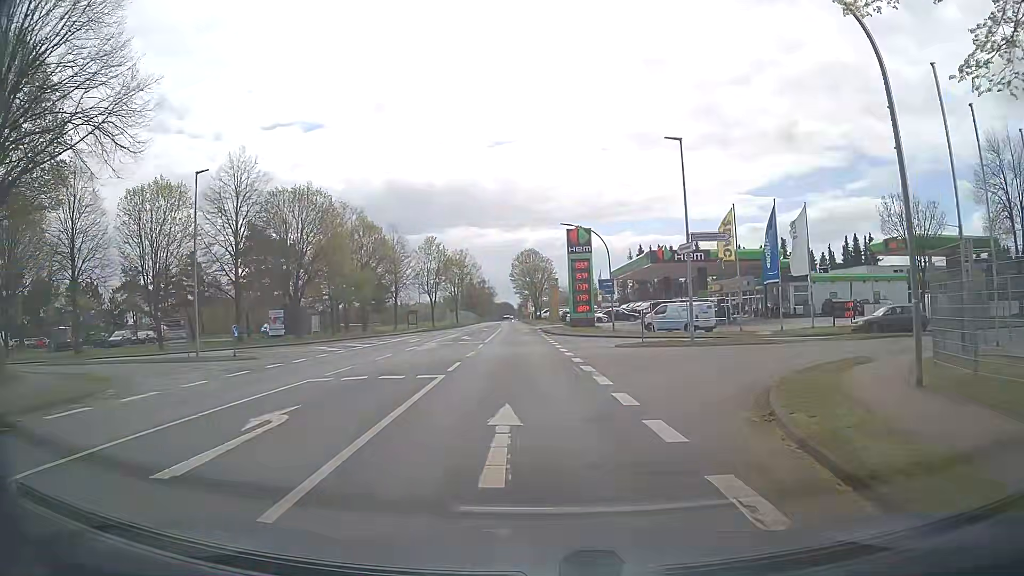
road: secondary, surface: asphalt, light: Day
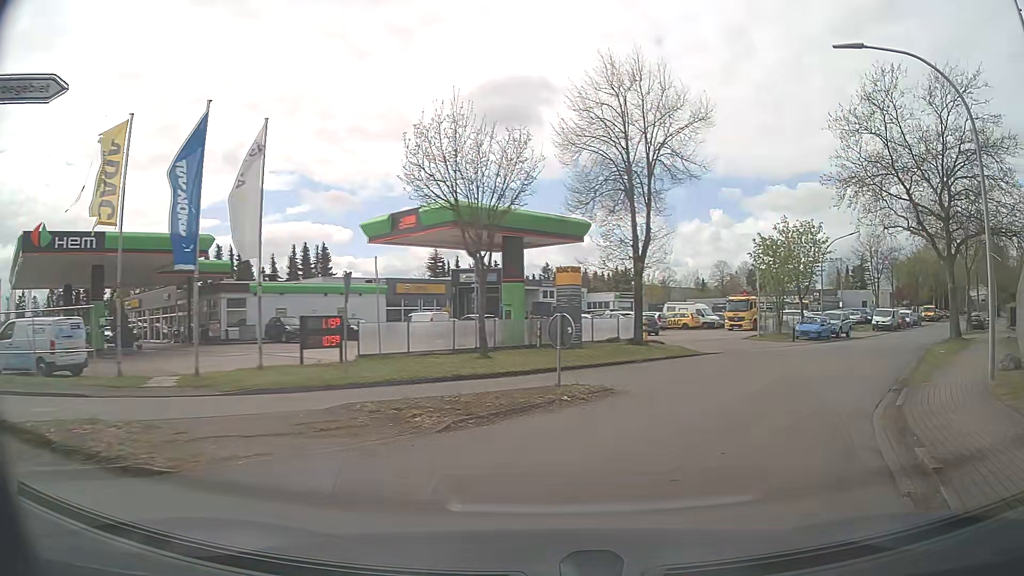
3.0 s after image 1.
(+6.1, +18.4) m; +49°
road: residential
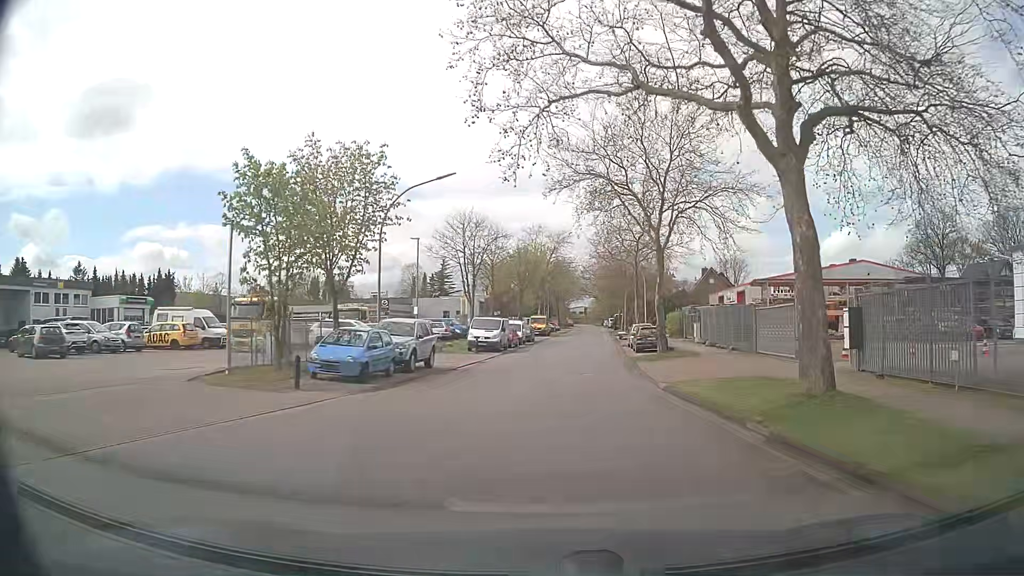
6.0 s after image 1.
(+9.1, +21.2) m; +36°
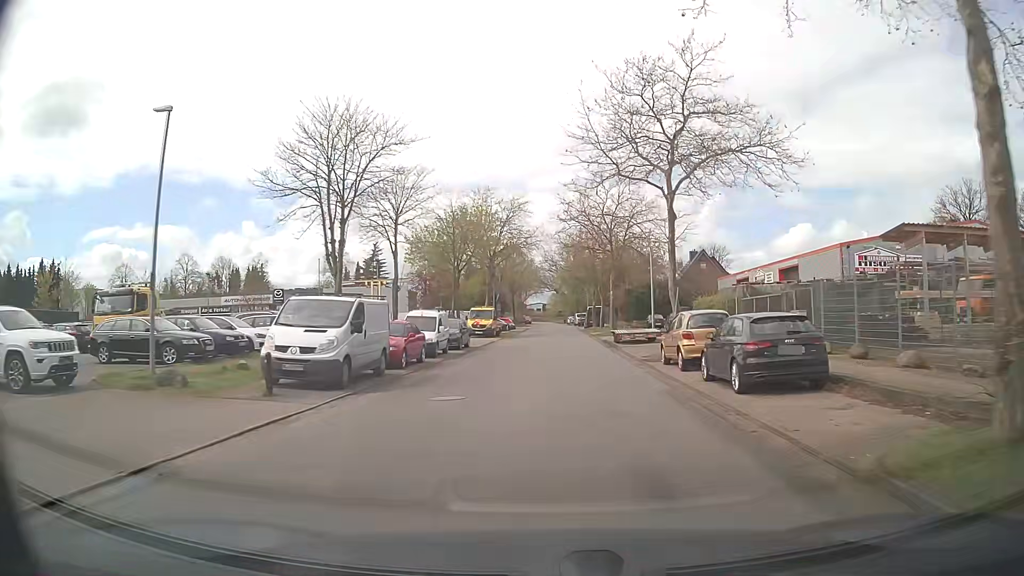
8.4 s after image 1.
(+0.9, +24.9) m; +4°
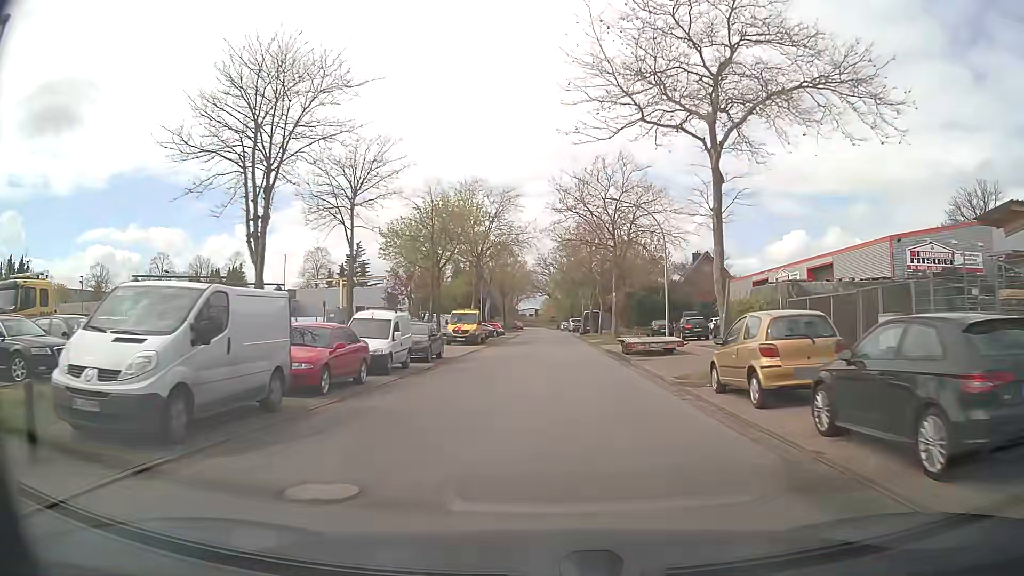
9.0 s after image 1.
(+0.1, +6.8) m; +1°
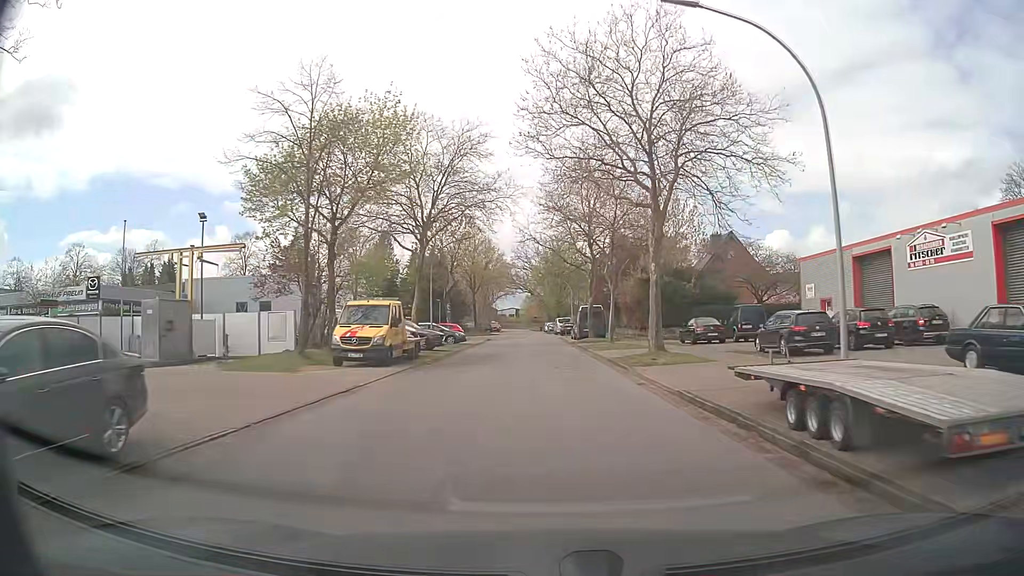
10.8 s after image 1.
(+0.3, +21.1) m; +1°
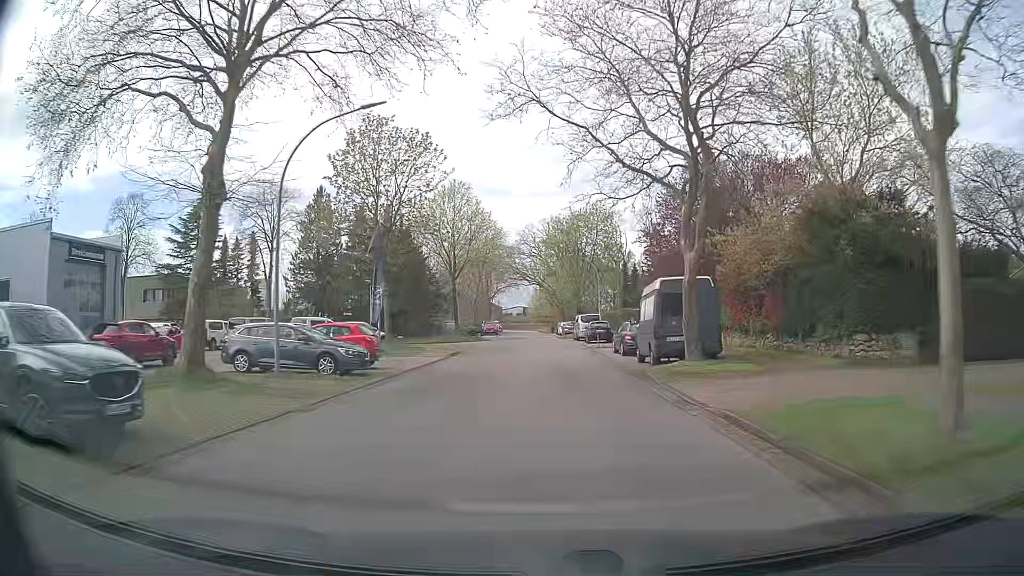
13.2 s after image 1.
(-0.2, +29.2) m; -1°
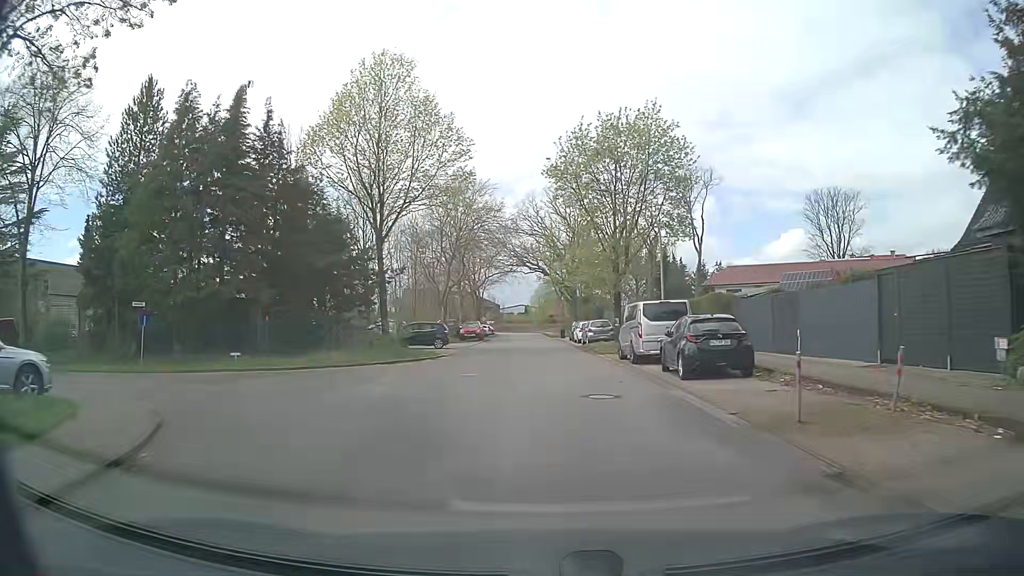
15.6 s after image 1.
(-0.2, +29.3) m; 0°
(0, +10) (0, +20) (0, +30) (0, +40) (-1, +50) (-1, +60) (-1, +70) (-1, +80) (-2, +90) (-2, +100) m
